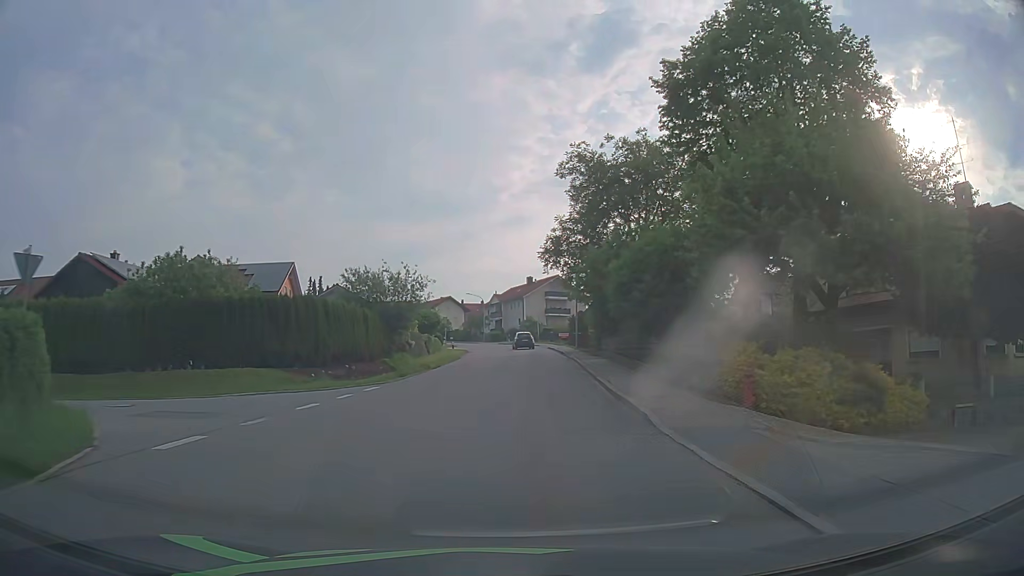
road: tertiary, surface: asphalt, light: Day
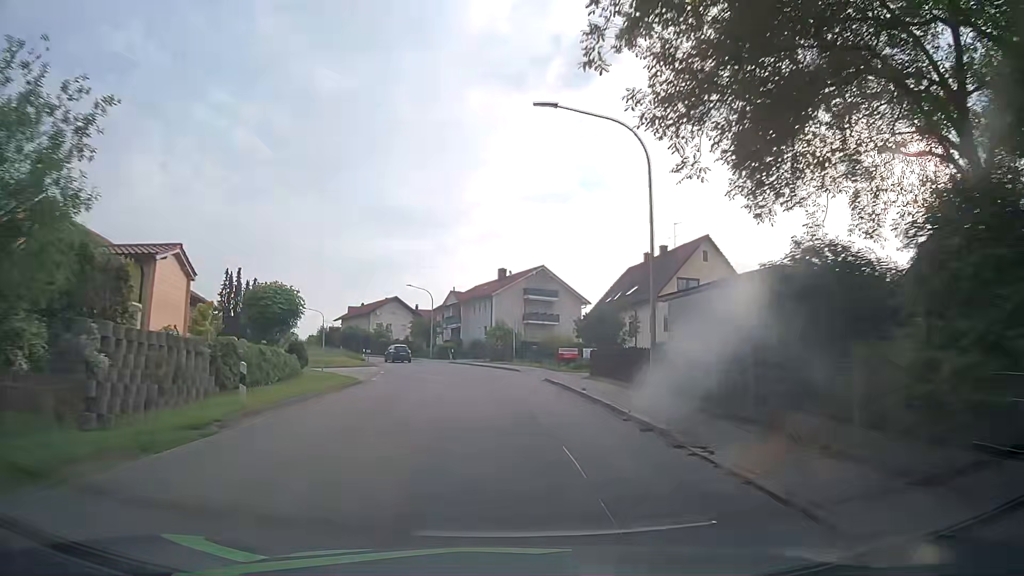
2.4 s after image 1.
(+1.1, +34.2) m; +3°
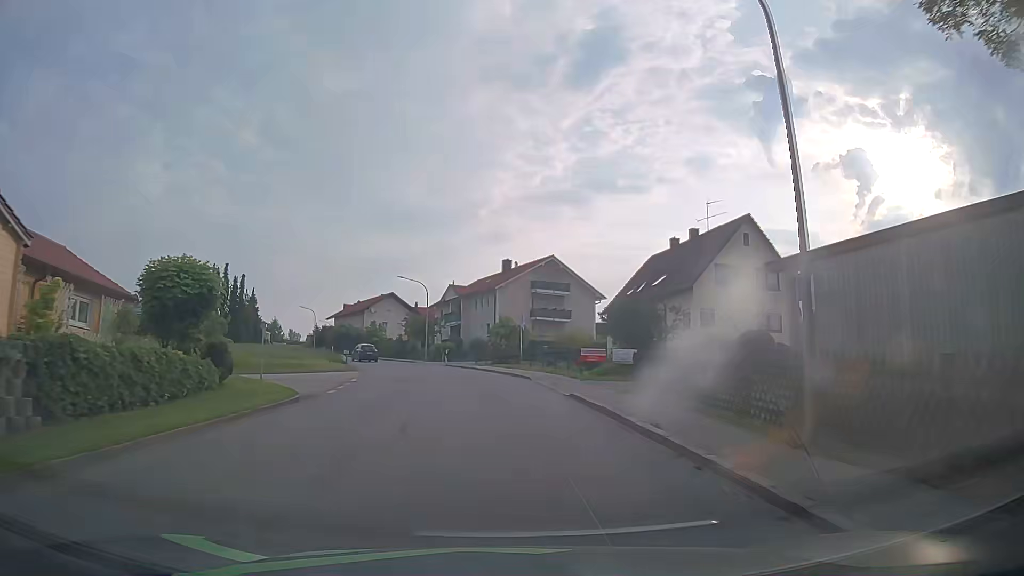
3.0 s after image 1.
(0.0, +8.3) m; 0°
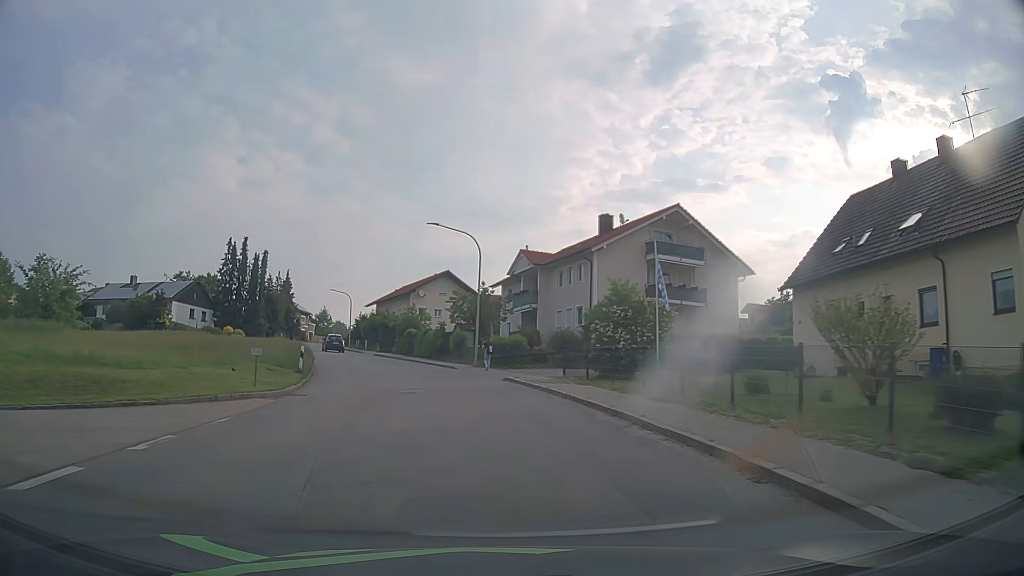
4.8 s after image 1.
(-1.2, +24.5) m; -6°
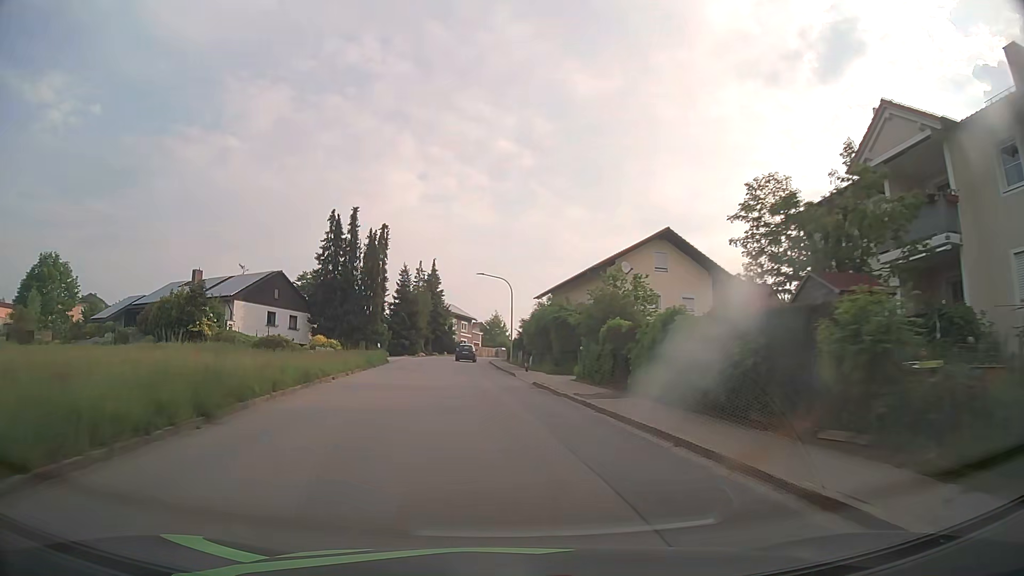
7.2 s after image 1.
(-4.4, +31.6) m; -16°
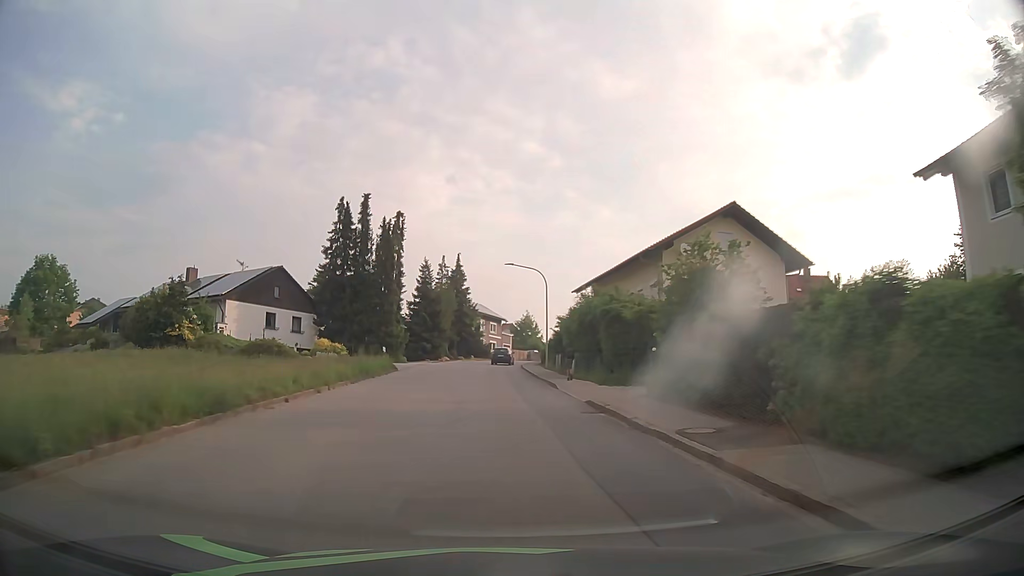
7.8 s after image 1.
(-0.2, +8.0) m; -3°
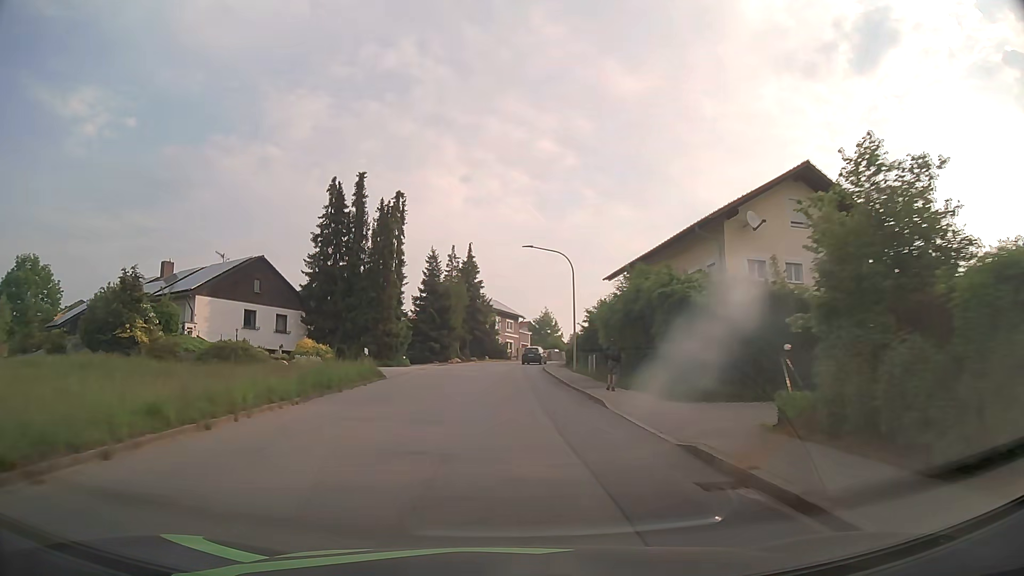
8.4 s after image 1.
(-0.1, +8.1) m; -2°
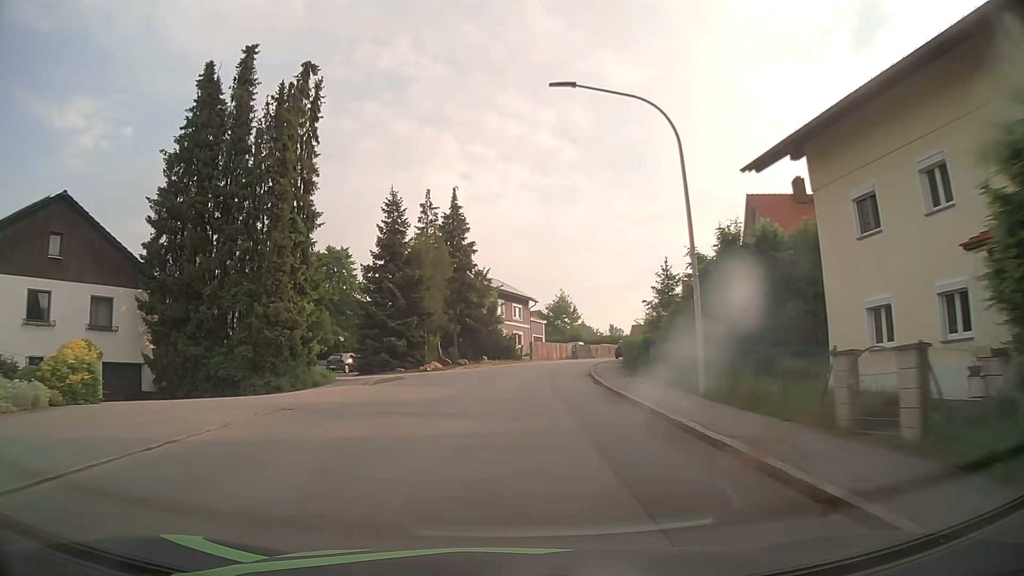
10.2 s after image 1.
(-0.3, +24.1) m; -1°
(0, +10) (0, +20) (+1, +30) (+3, +40) (+6, +49) (+10, +59) (+14, +68) (+19, +76) (+24, +85) (+30, +93) m
